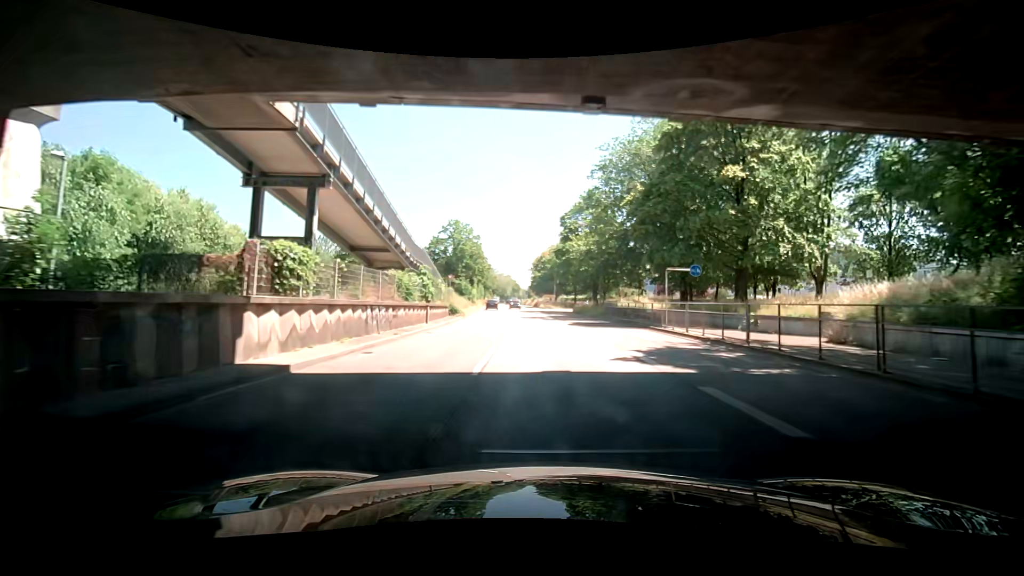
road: trunk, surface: asphalt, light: Day
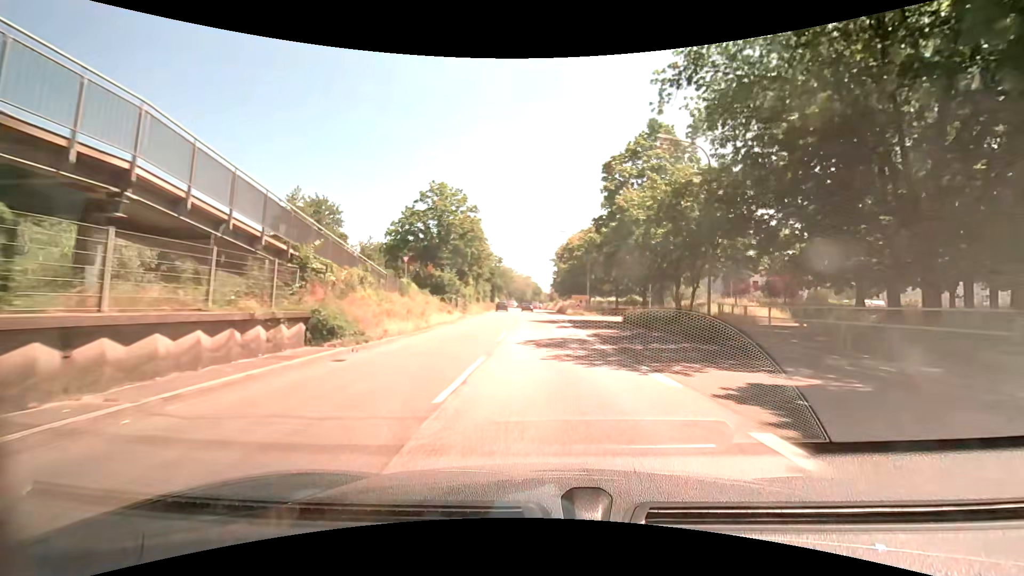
(-0.8, +26.7) m; -4°
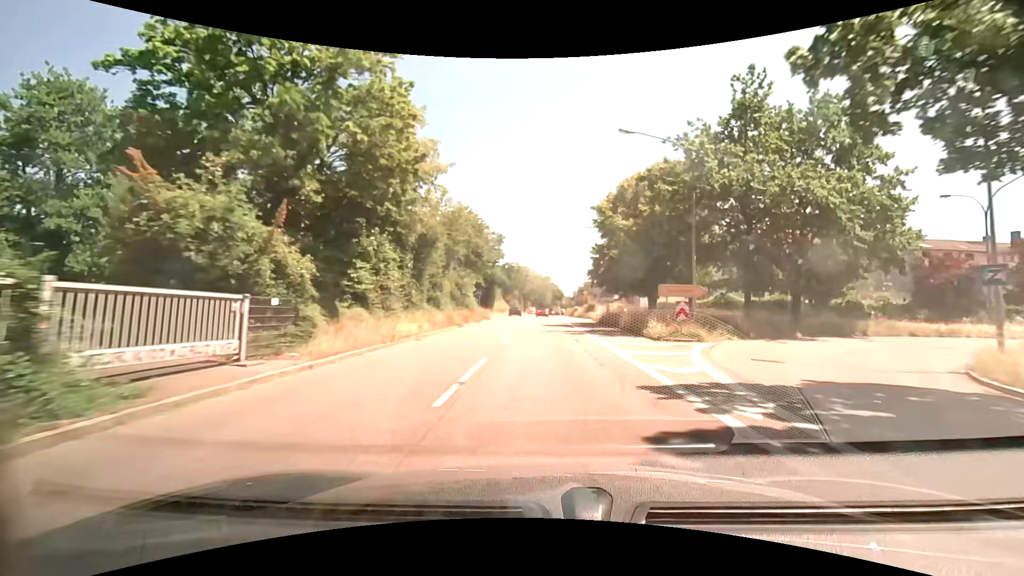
(-0.9, +35.5) m; -3°
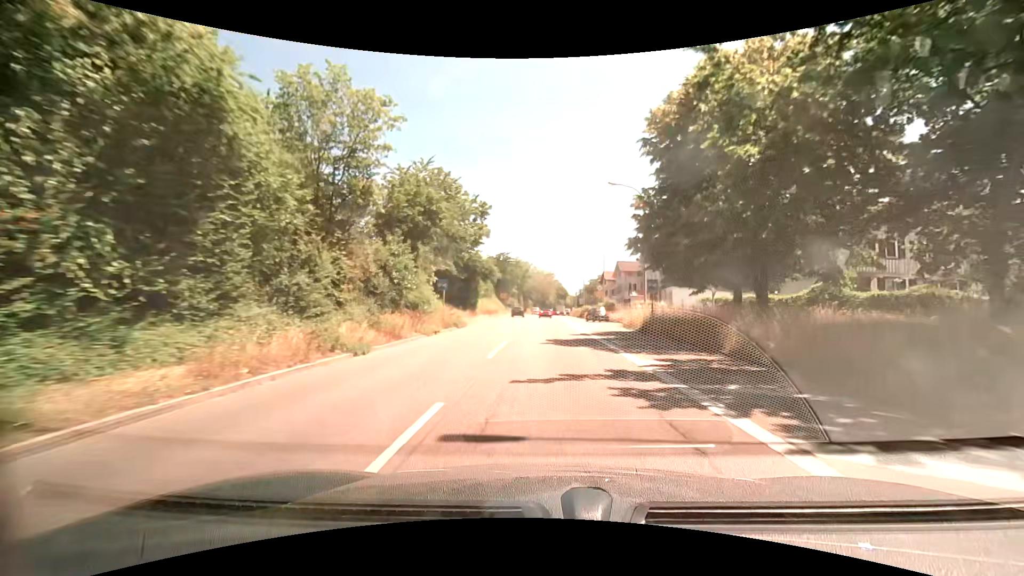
(0.0, +17.8) m; -1°
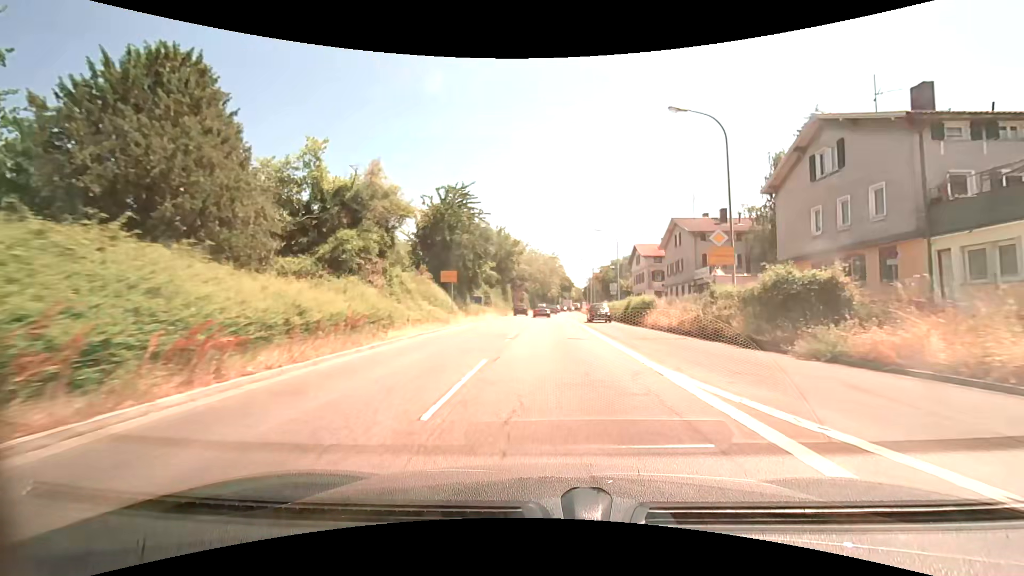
(+0.3, +42.9) m; +1°
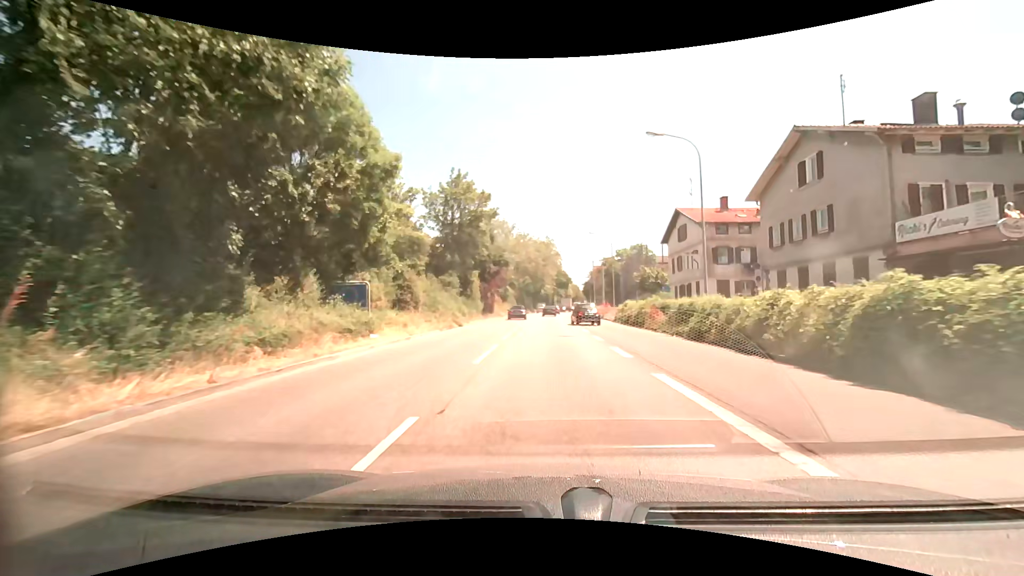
(+0.1, +29.2) m; +1°
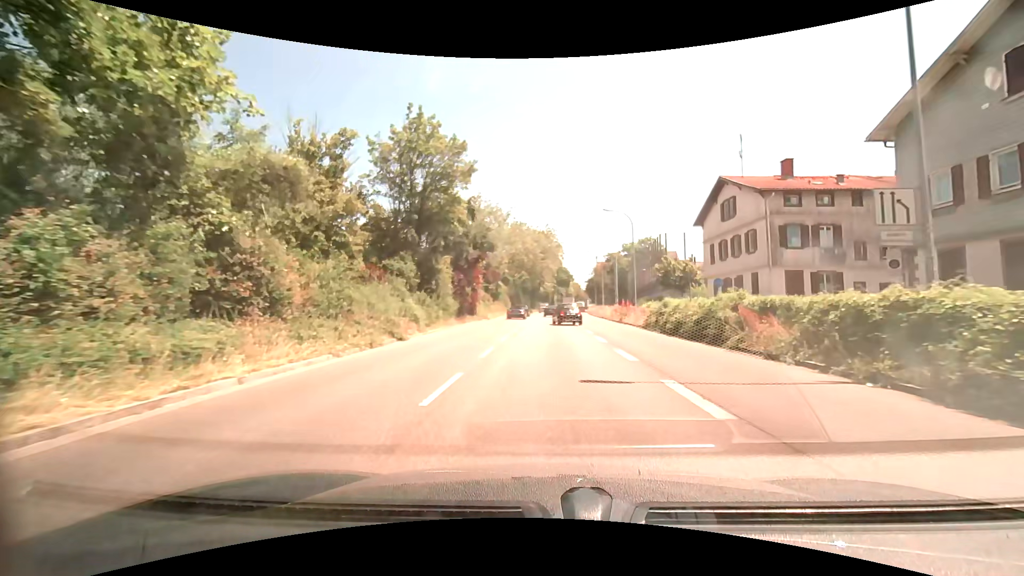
(0.0, +12.8) m; 0°
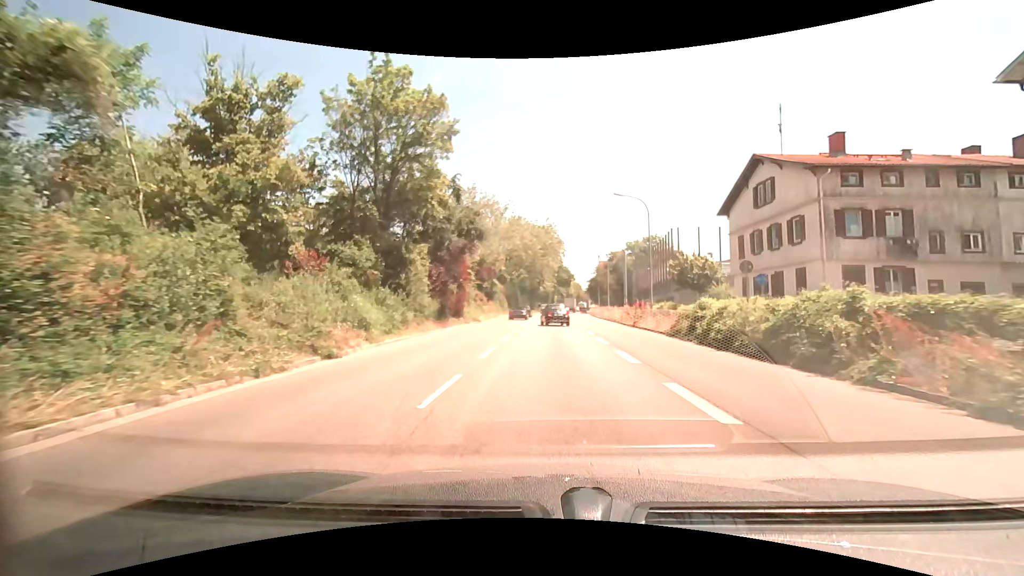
(0.0, +6.1) m; 0°
(0, +10) (0, +20) (0, +30) (0, +40) (0, +50) (+1, +60) (+1, +70) (+2, +80) (+3, +90) (+3, +100) m
